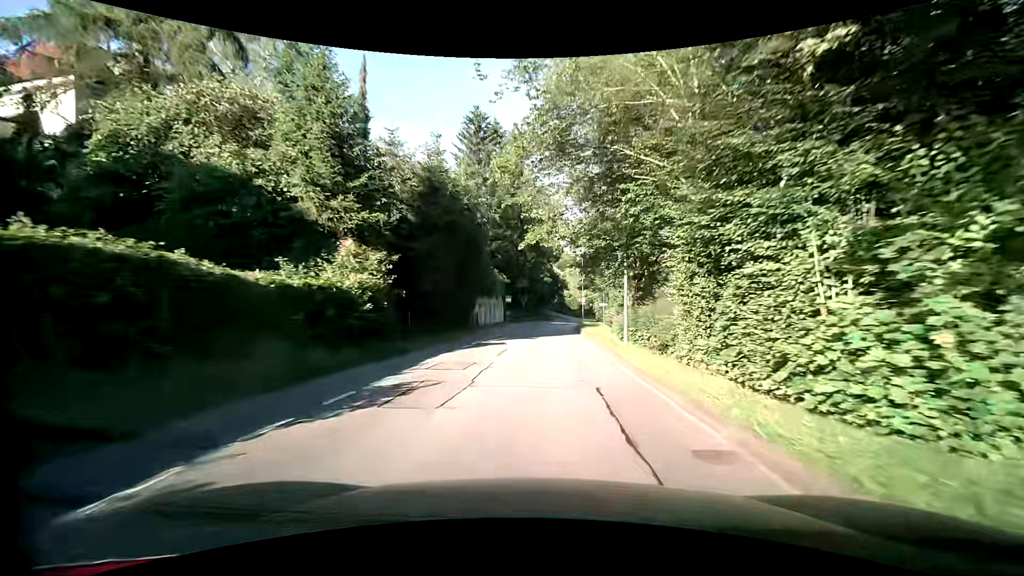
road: tertiary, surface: asphalt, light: Day
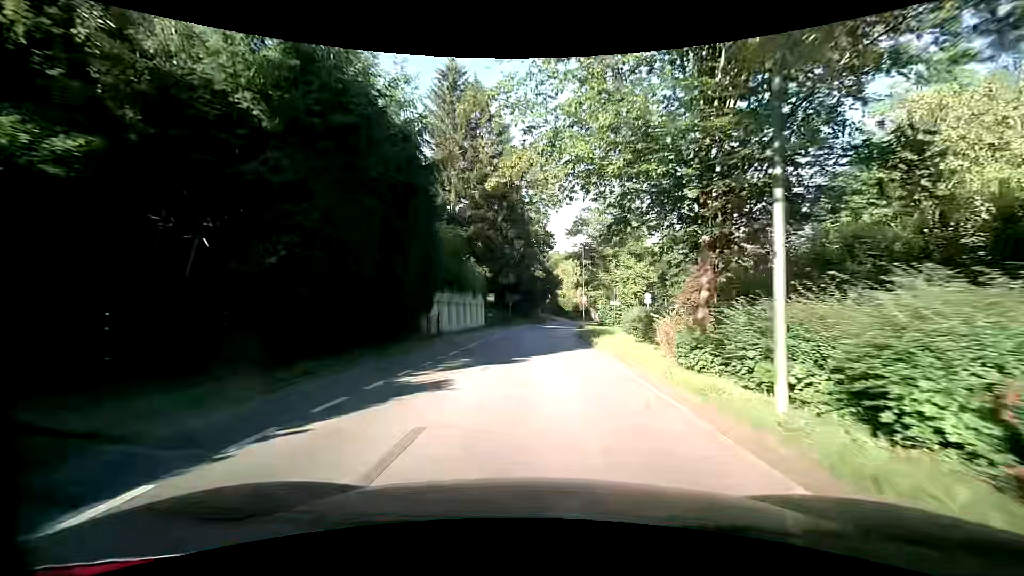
(0.0, +12.2) m; +1°
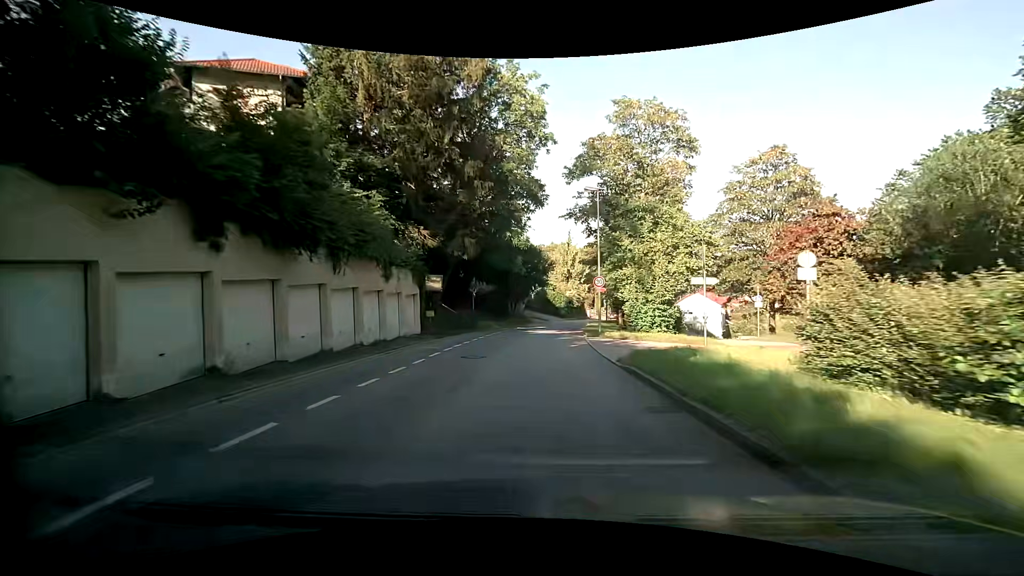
(+0.3, +21.7) m; +1°
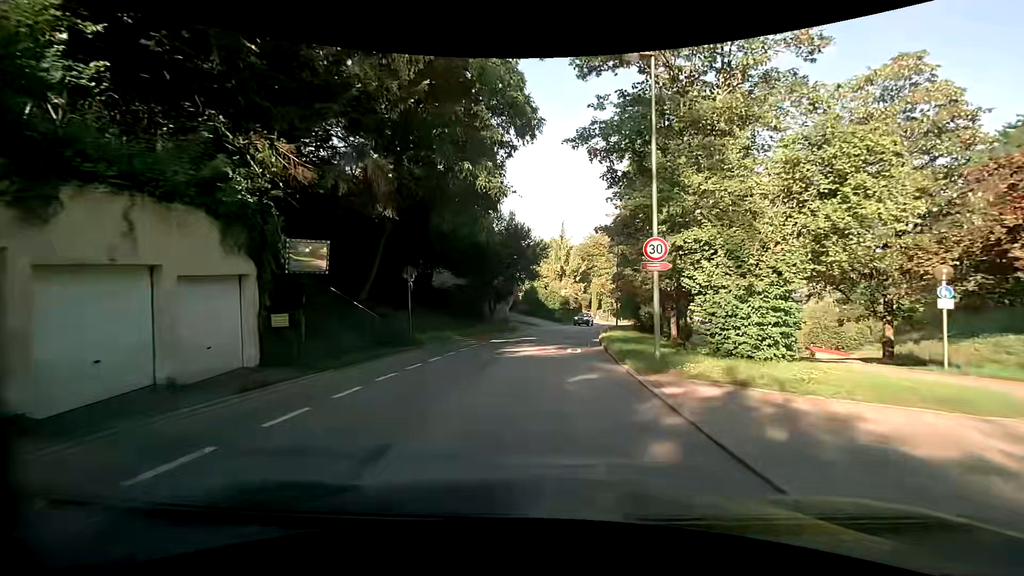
(+0.3, +14.8) m; +1°
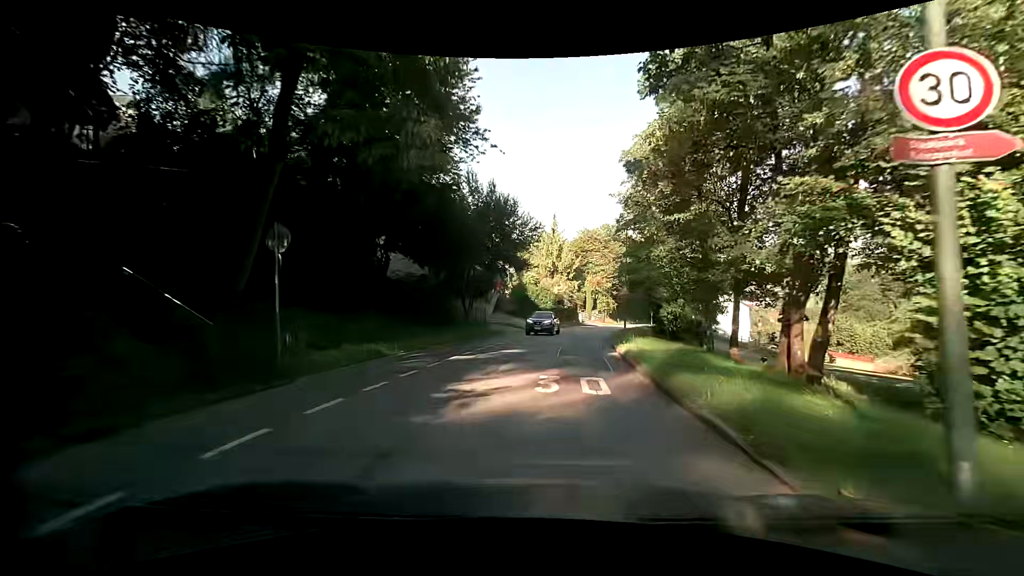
(+0.1, +9.1) m; +2°
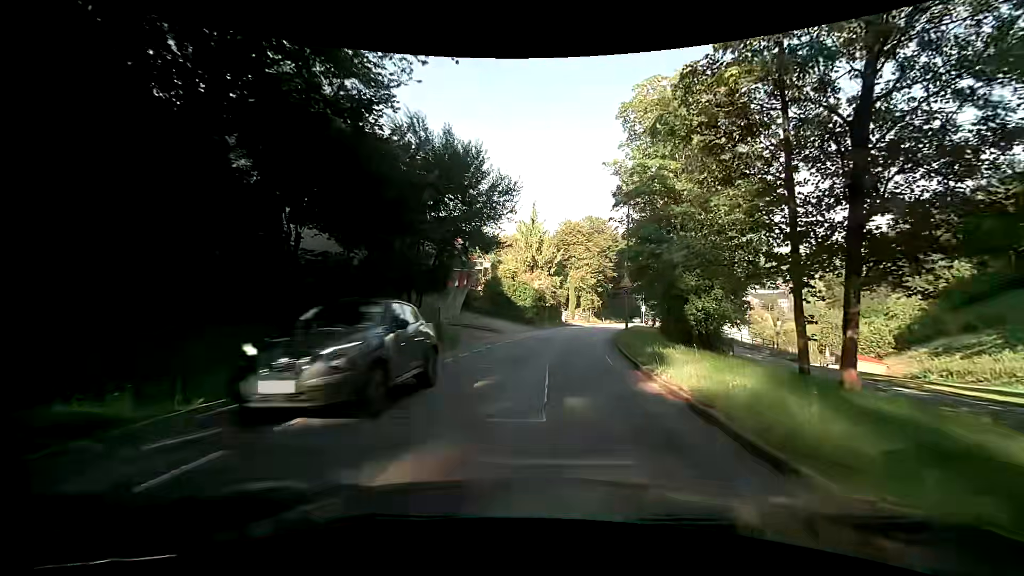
(0.0, +8.7) m; +2°
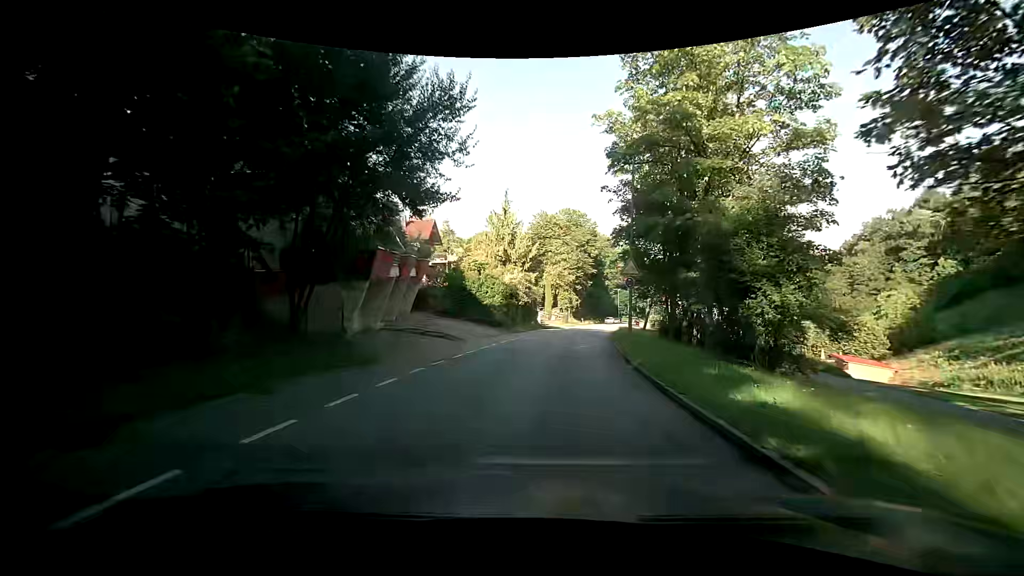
(+0.2, +8.4) m; +2°
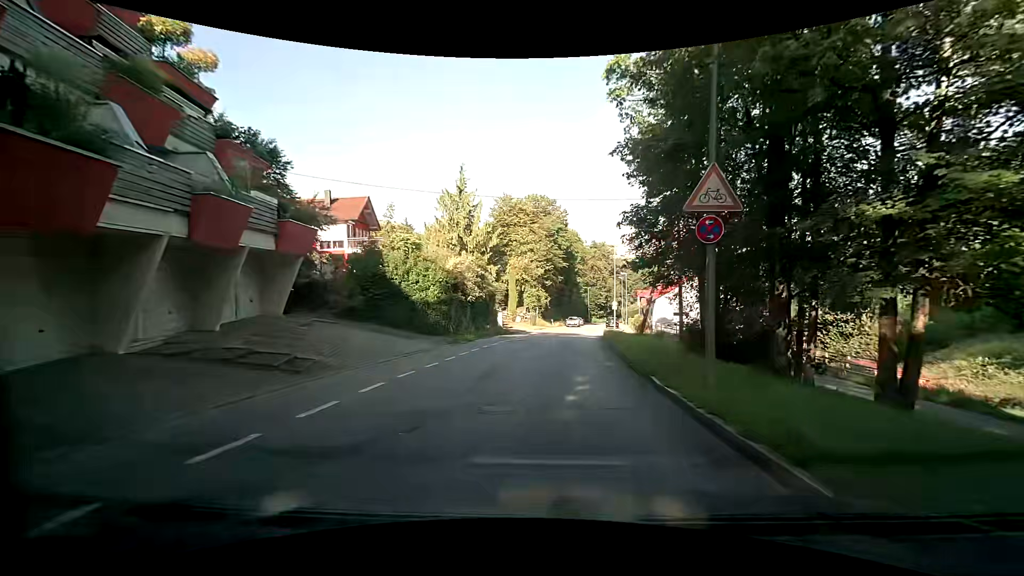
(+0.7, +12.5) m; +5°
(0, +10) (+1, +20) (+1, +30) (+3, +40) (+4, +50) (+5, +60) (+6, +70) (+8, +80) (+9, +89) (+10, +99) m
